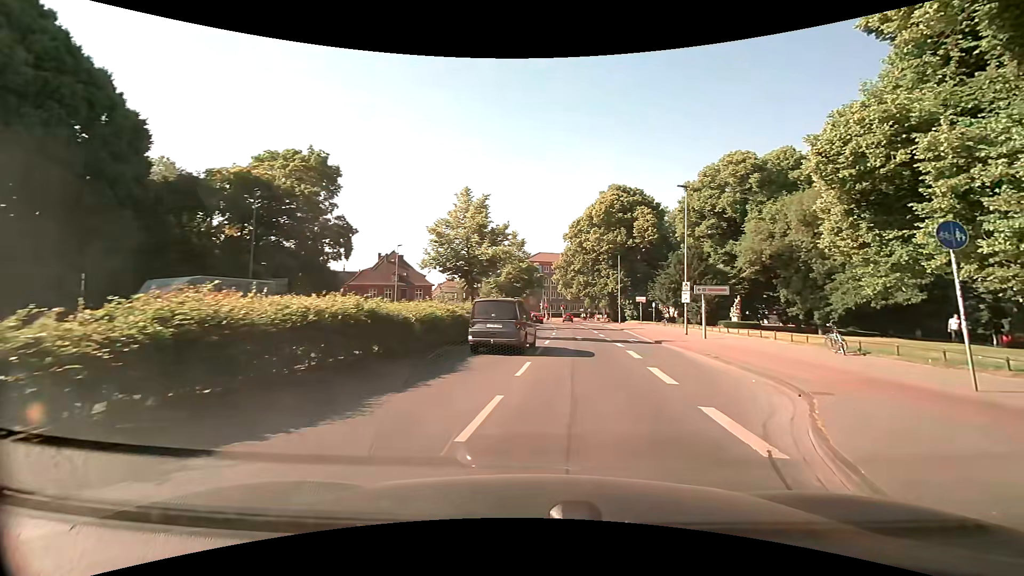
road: secondary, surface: asphalt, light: Day
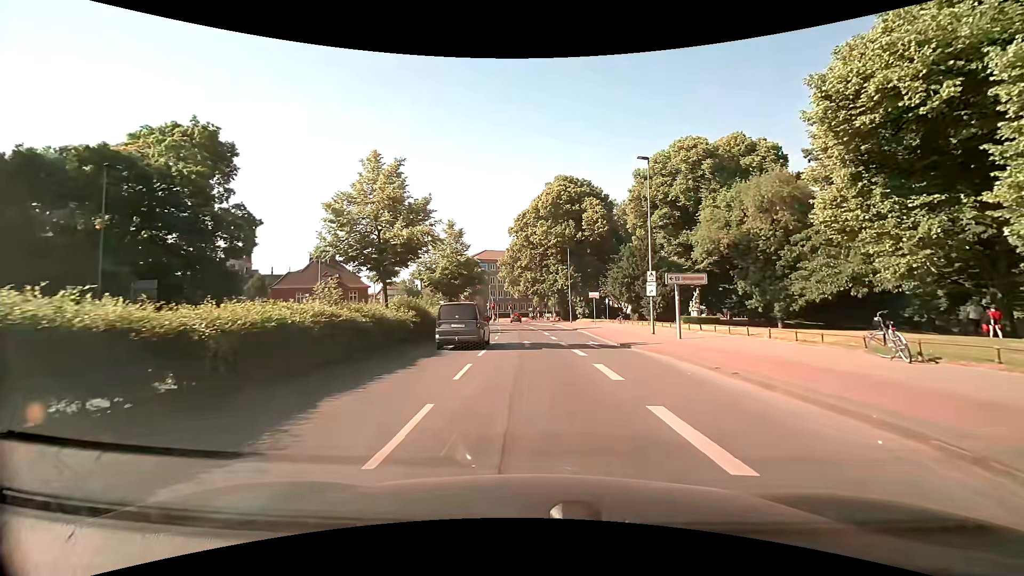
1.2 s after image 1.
(+0.5, +6.5) m; +6°
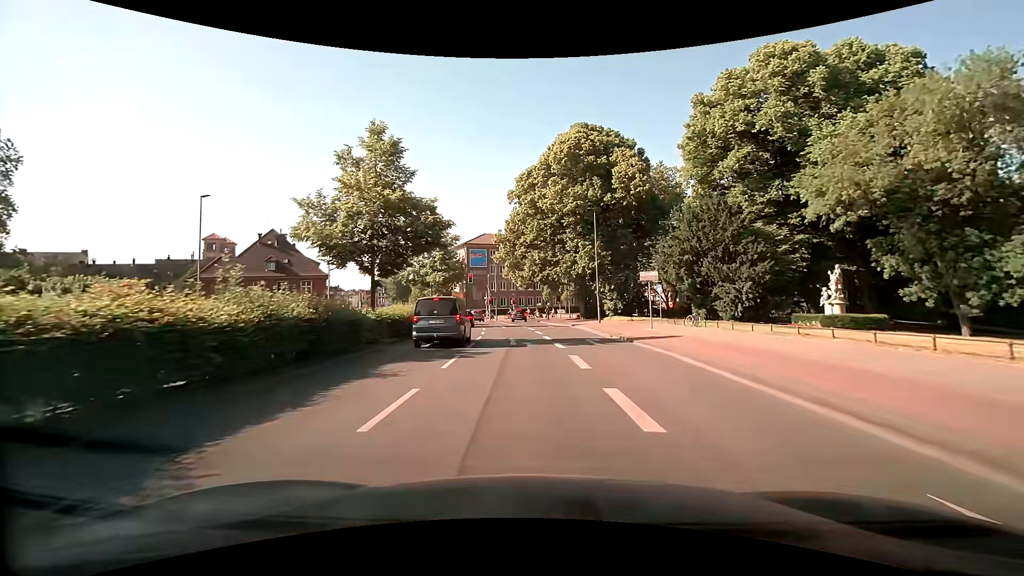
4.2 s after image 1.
(0.0, +22.2) m; -1°
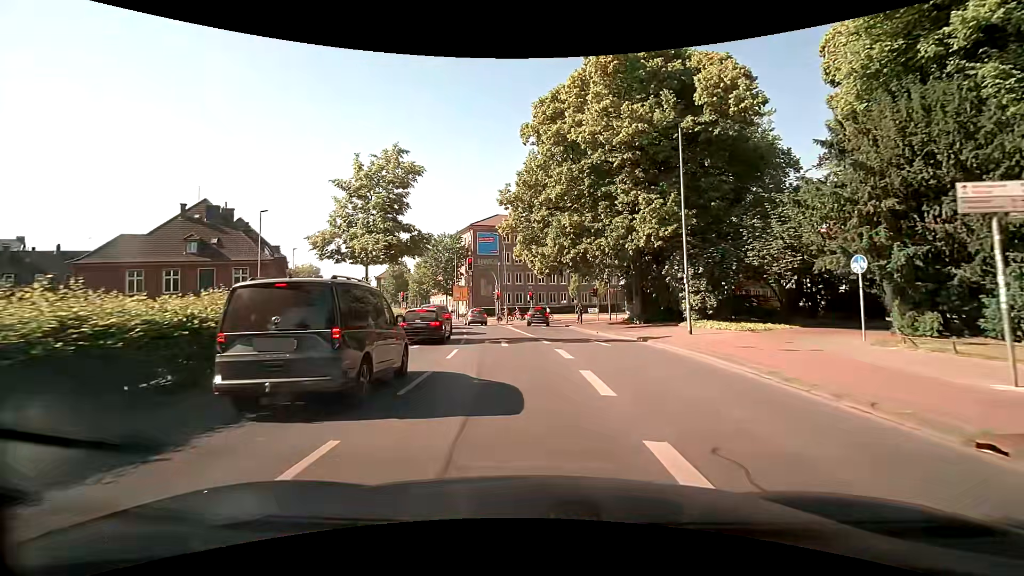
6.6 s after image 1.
(-0.5, +20.7) m; -2°
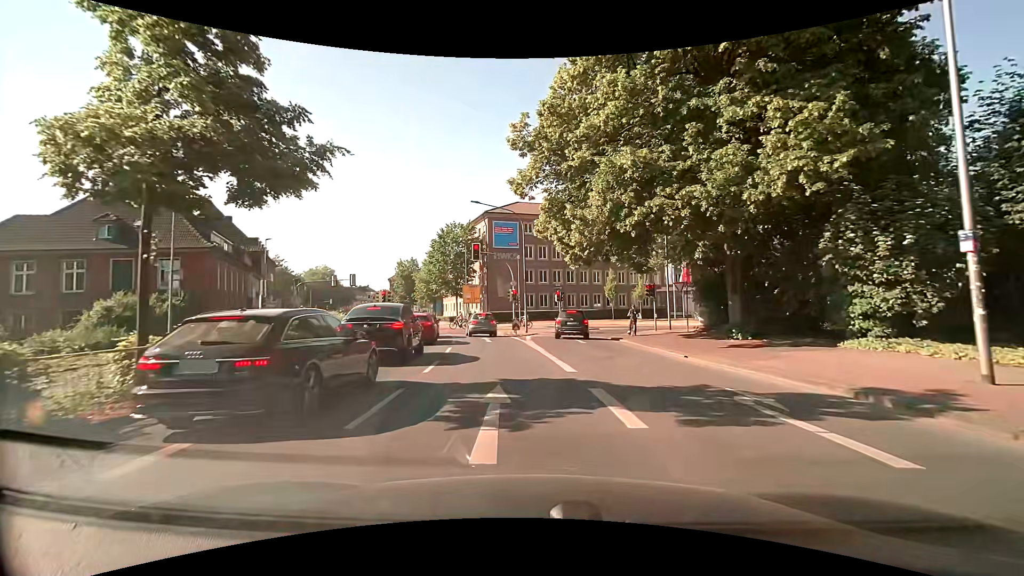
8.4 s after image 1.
(-0.4, +13.7) m; -3°
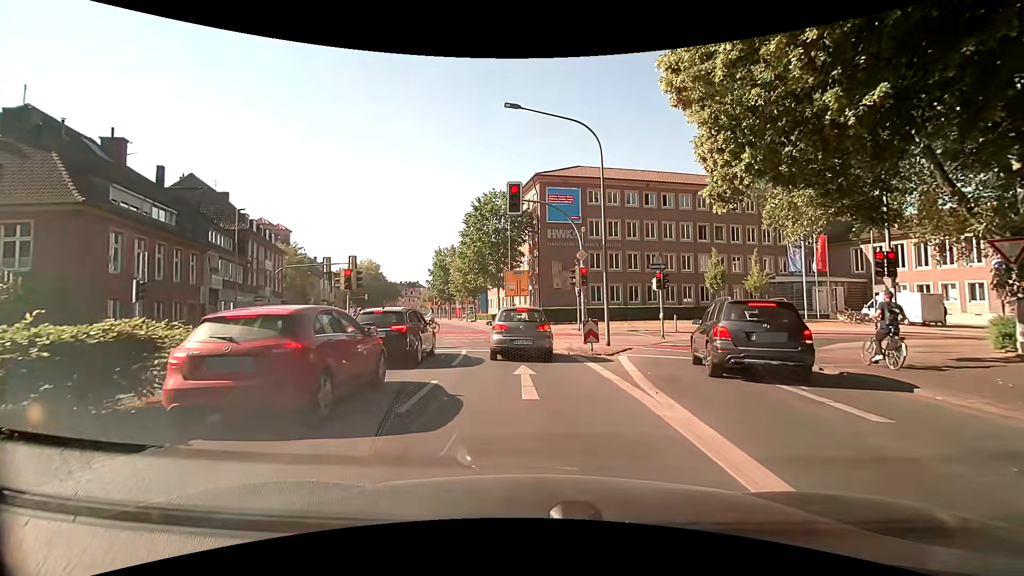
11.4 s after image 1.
(-1.1, +16.5) m; -6°
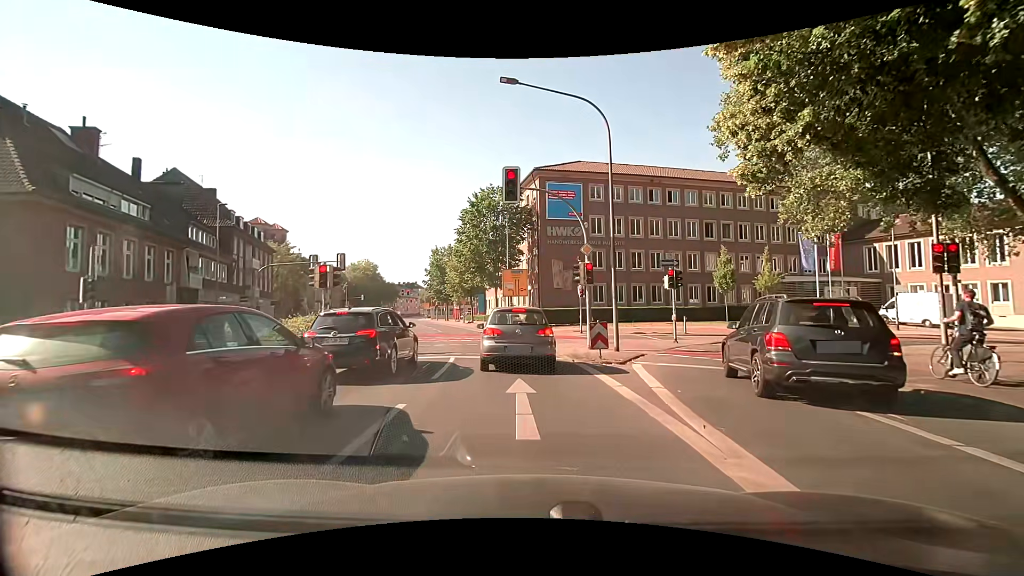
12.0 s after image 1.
(0.0, +2.3) m; -1°
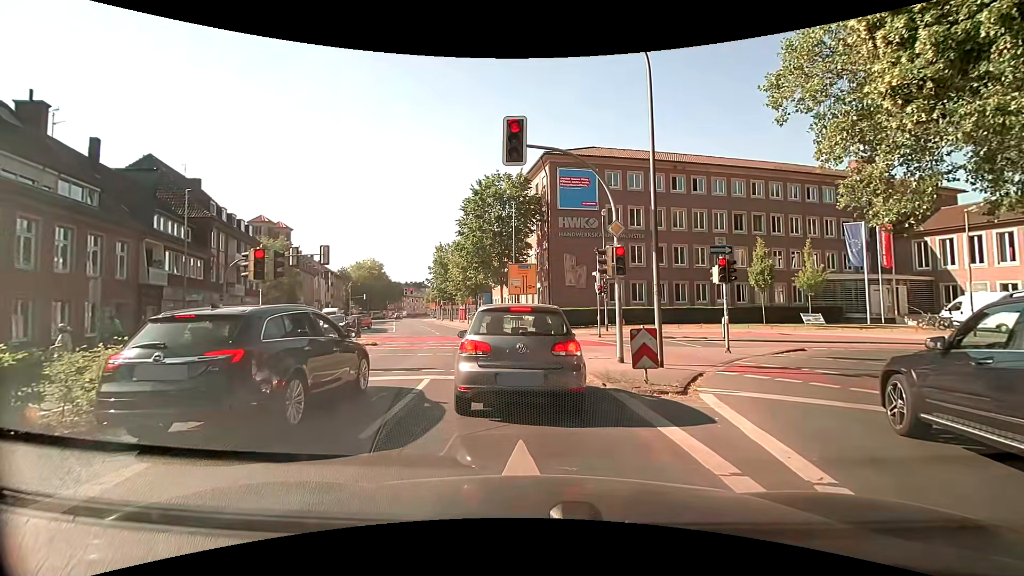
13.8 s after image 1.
(+0.1, +4.6) m; 0°
